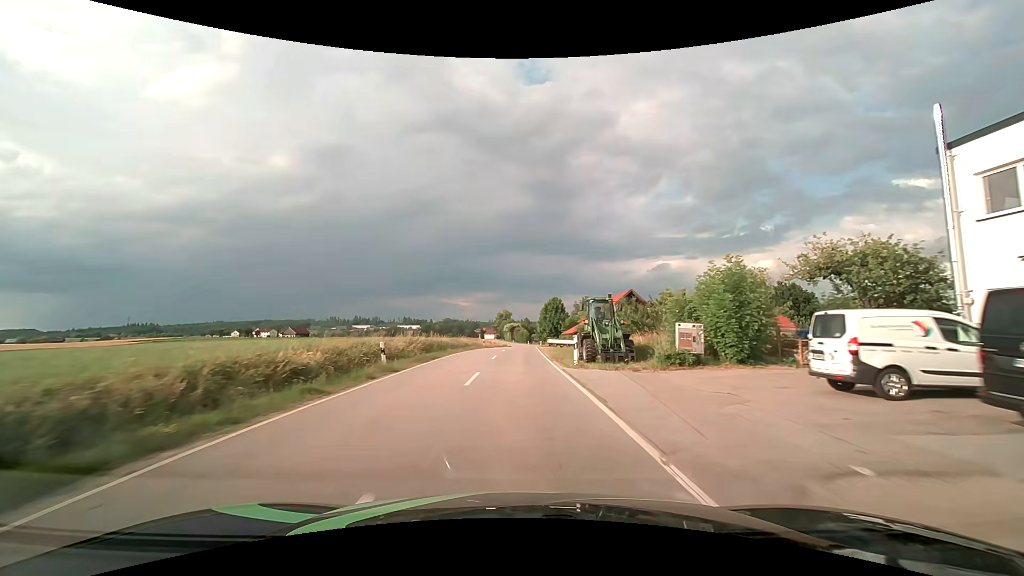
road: tertiary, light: Day
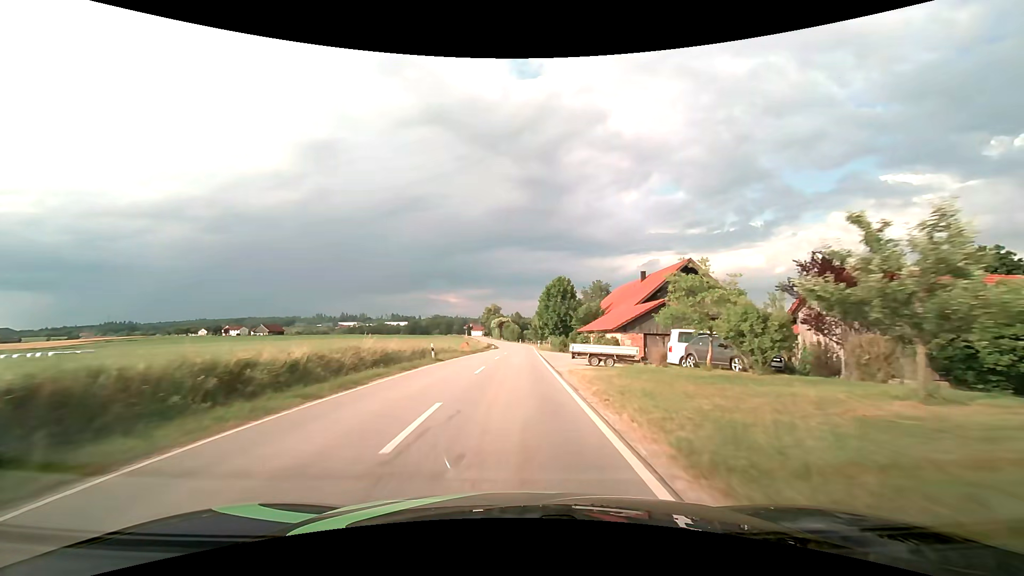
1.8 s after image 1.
(+0.2, +31.0) m; +1°
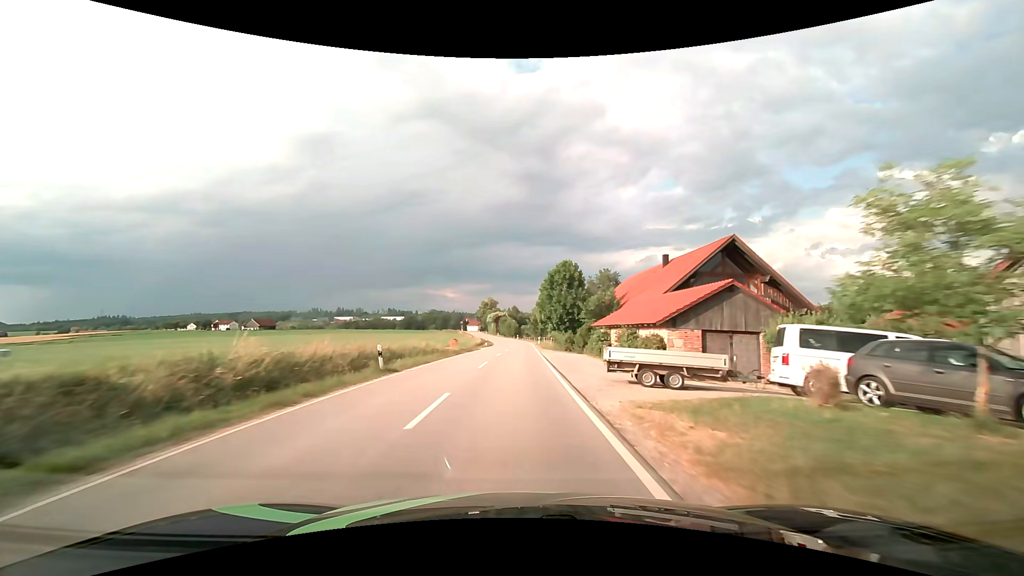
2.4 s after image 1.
(+0.1, +10.5) m; 0°
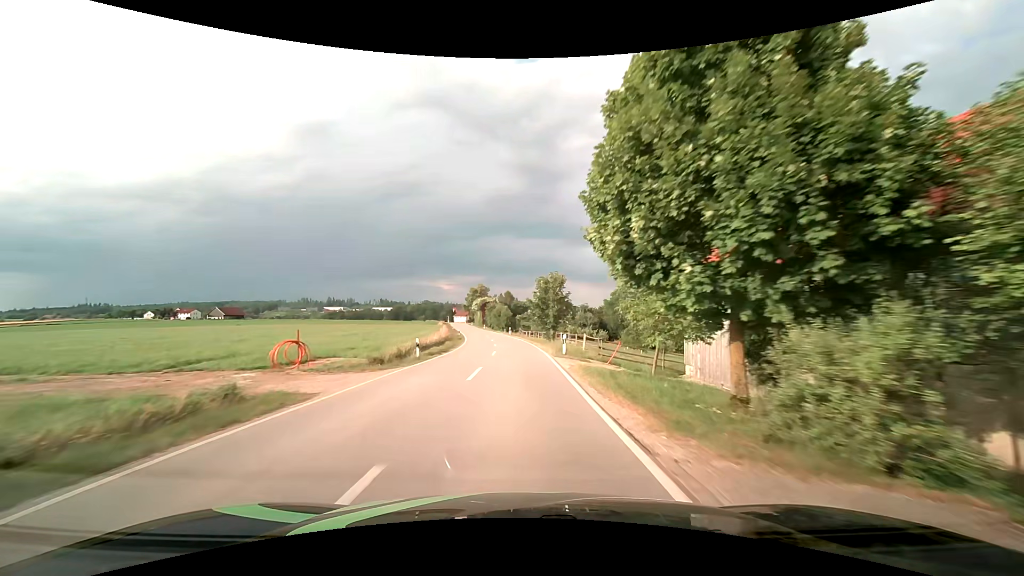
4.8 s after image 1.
(+0.4, +42.8) m; 0°
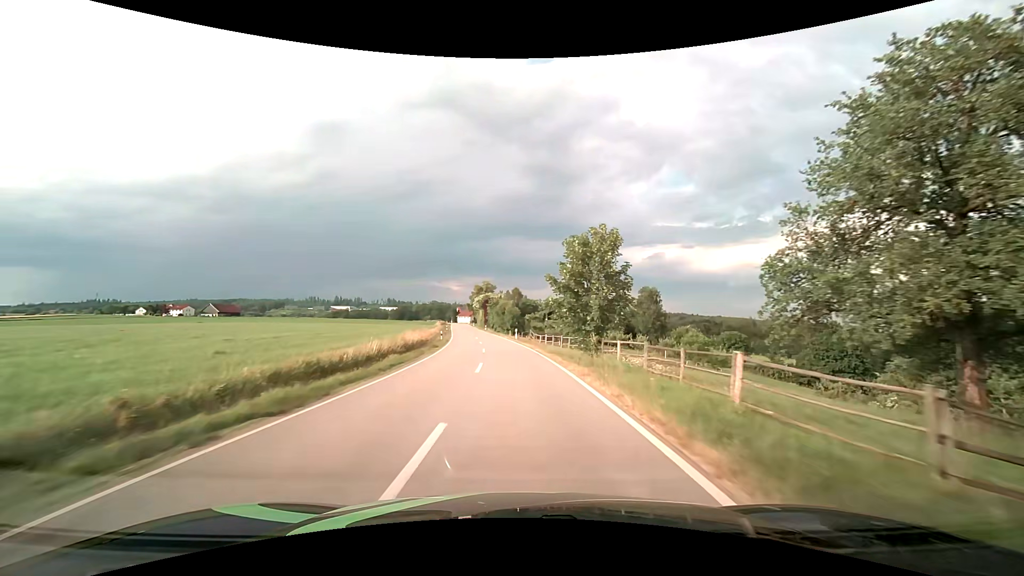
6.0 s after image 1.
(-0.1, +21.7) m; -1°
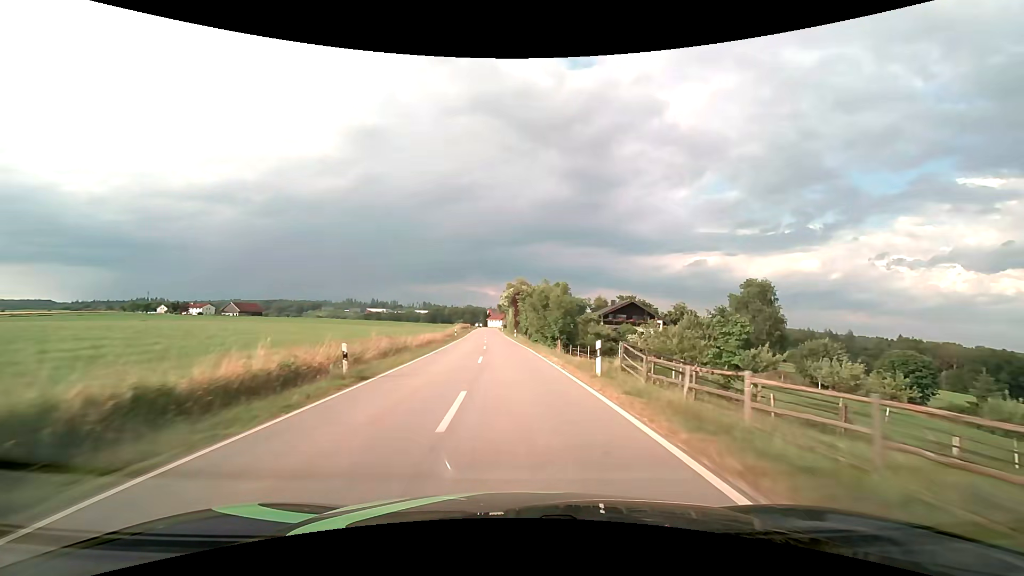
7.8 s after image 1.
(-1.2, +32.9) m; -4°
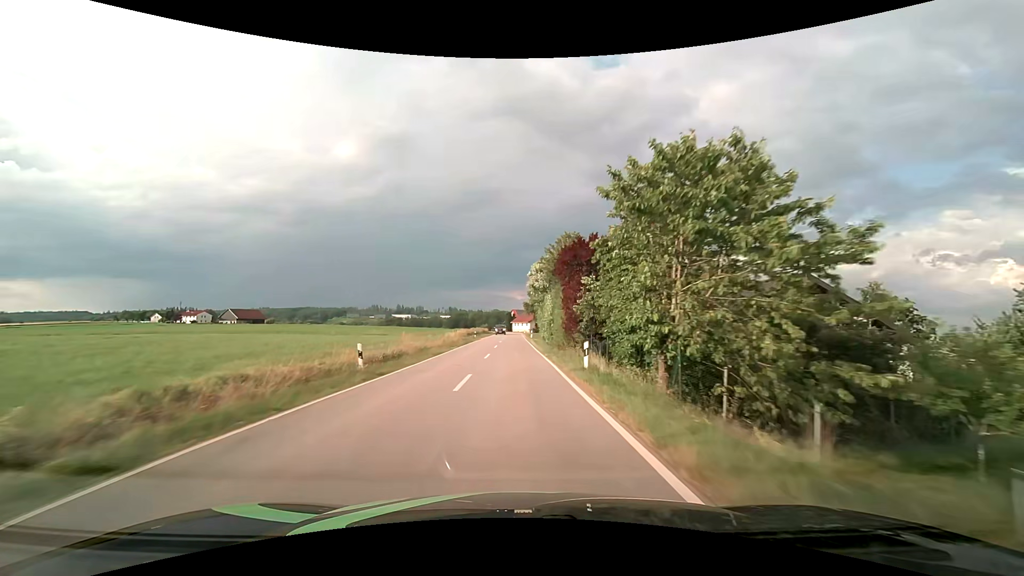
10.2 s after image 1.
(-1.4, +44.3) m; -3°
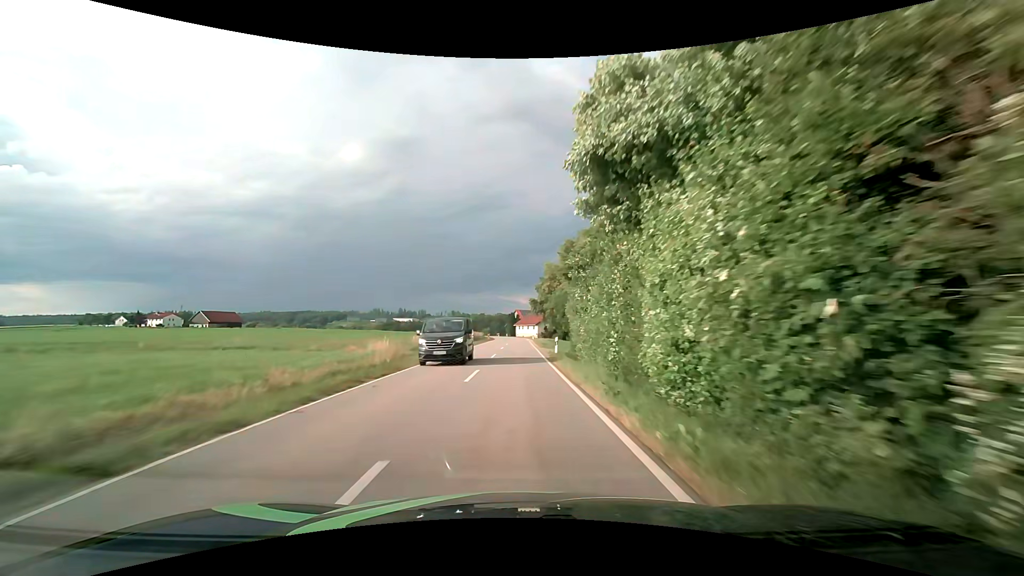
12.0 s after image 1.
(-0.1, +33.9) m; -1°
(0, +10) (0, +20) (0, +30) (0, +40) (0, +50) (0, +60) (0, +70) (+1, +80) (0, +90) (0, +100) m
